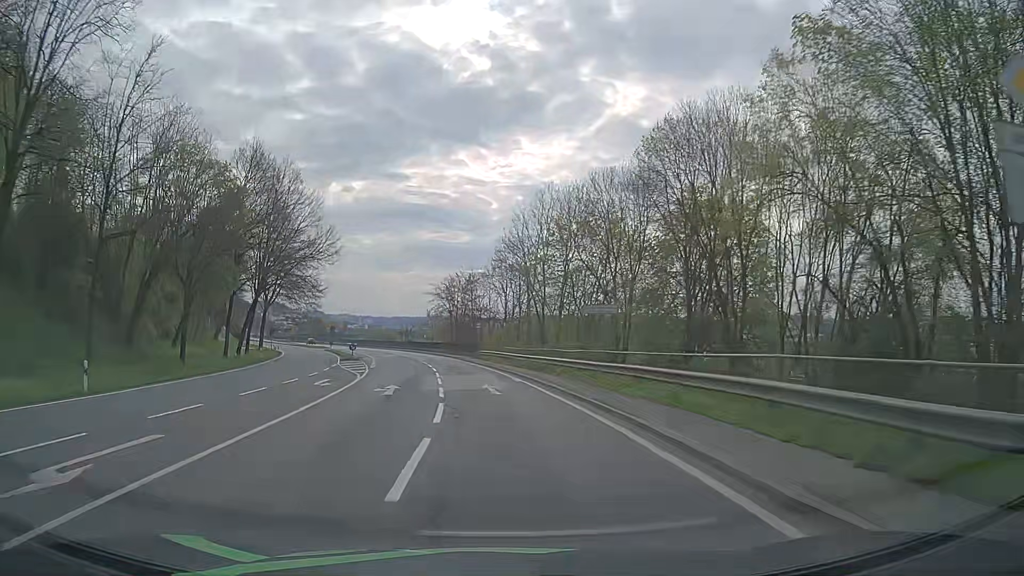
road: primary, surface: asphalt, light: Day
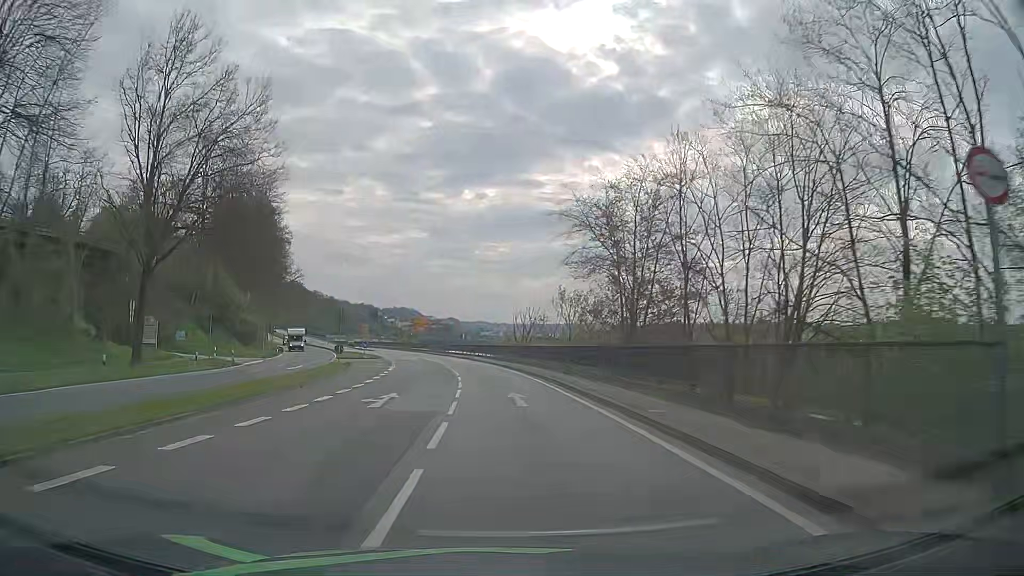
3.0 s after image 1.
(-5.8, +53.3) m; -11°
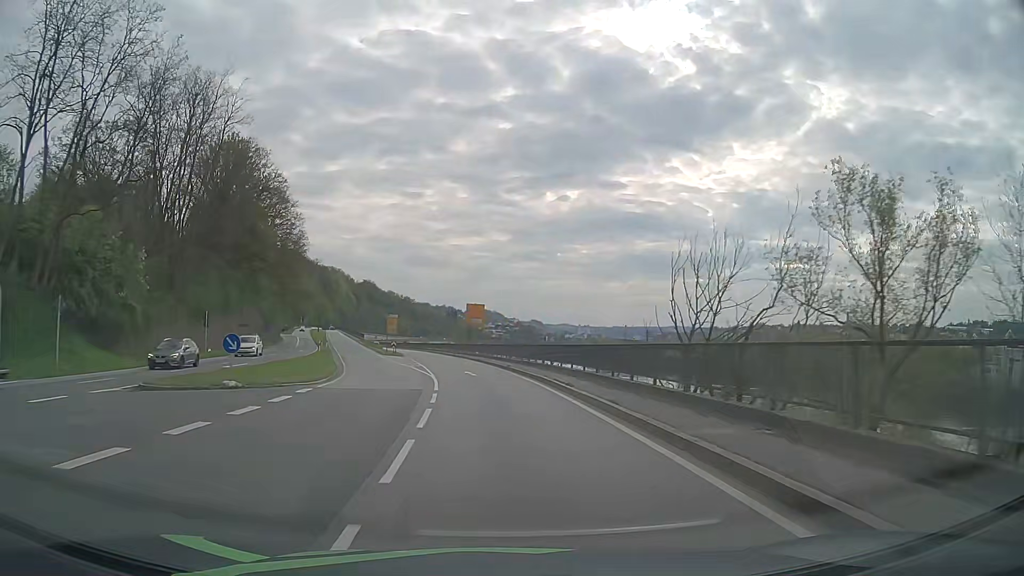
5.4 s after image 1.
(-2.6, +42.8) m; -7°
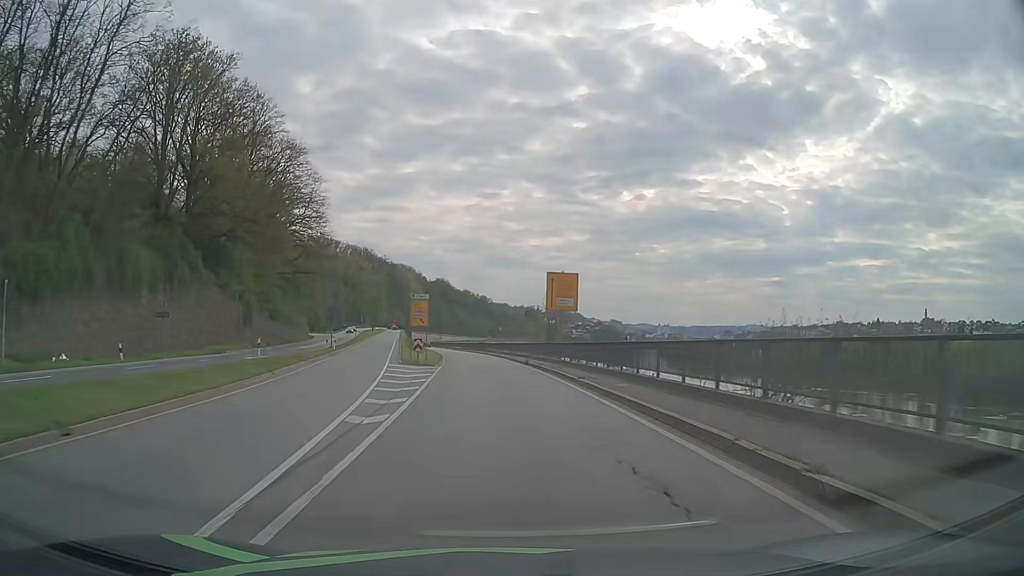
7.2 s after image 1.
(-1.9, +32.2) m; -7°
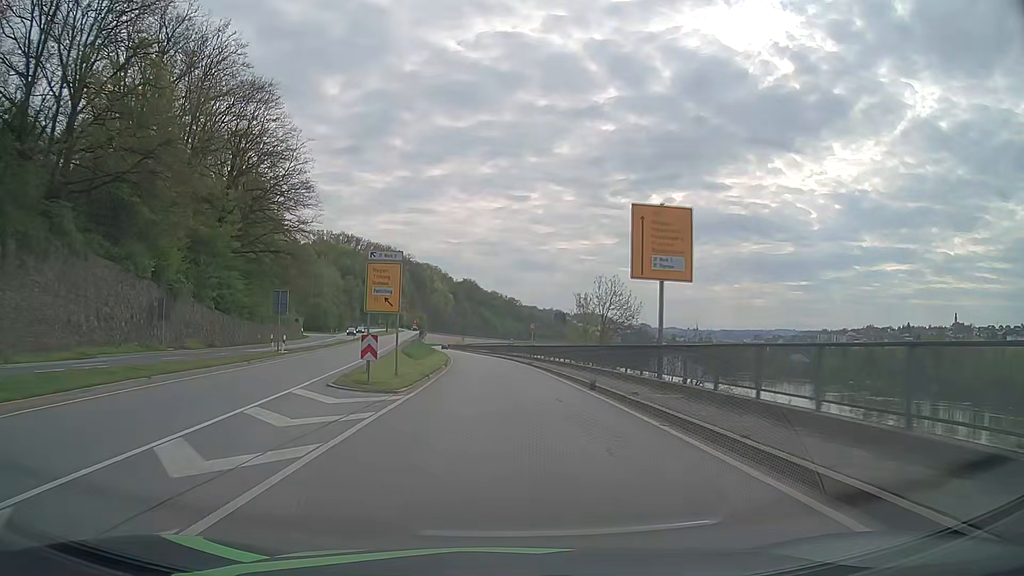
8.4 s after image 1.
(-0.4, +21.6) m; -2°
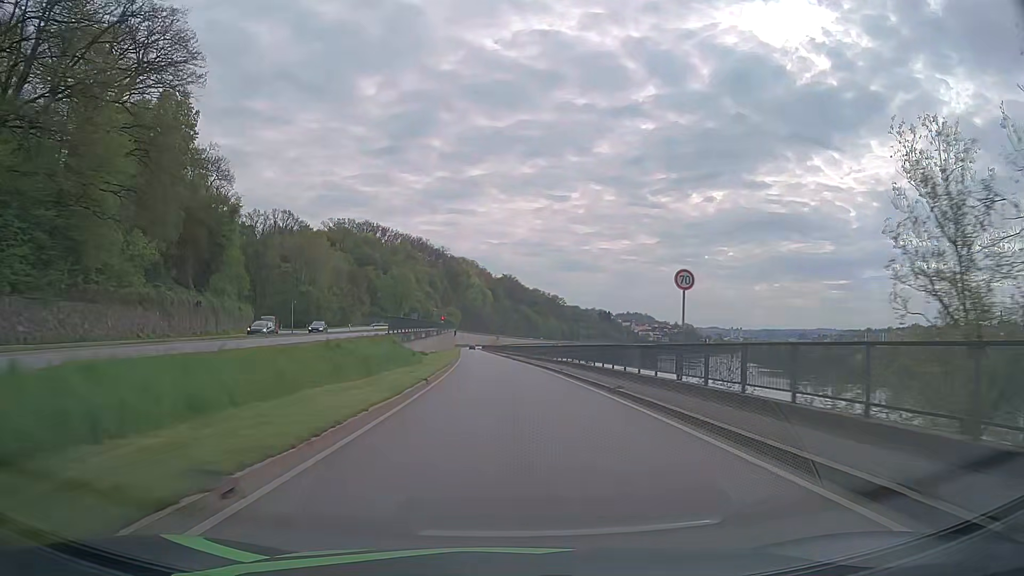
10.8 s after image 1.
(-1.3, +43.2) m; -4°
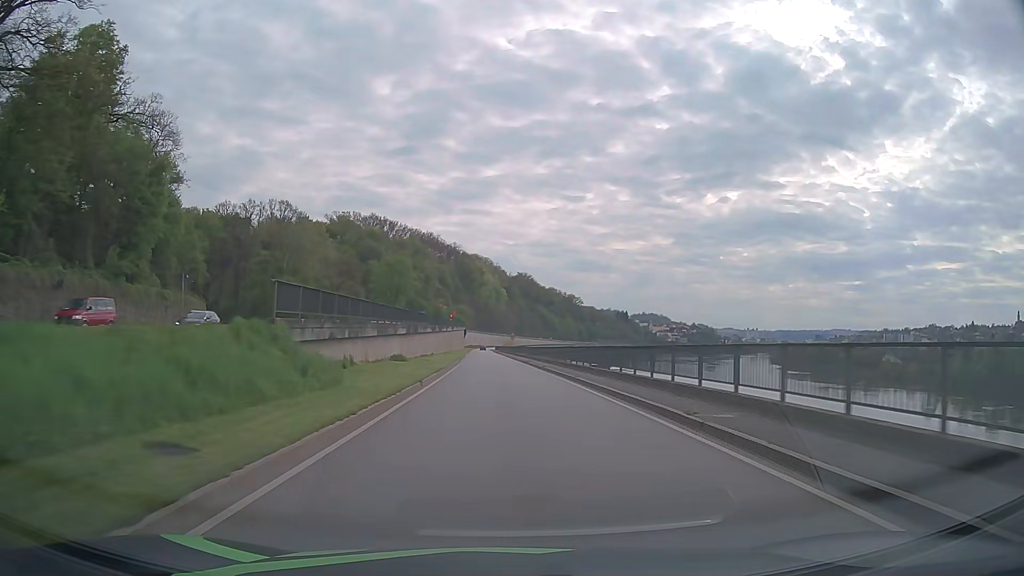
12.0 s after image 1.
(-0.2, +21.6) m; -1°
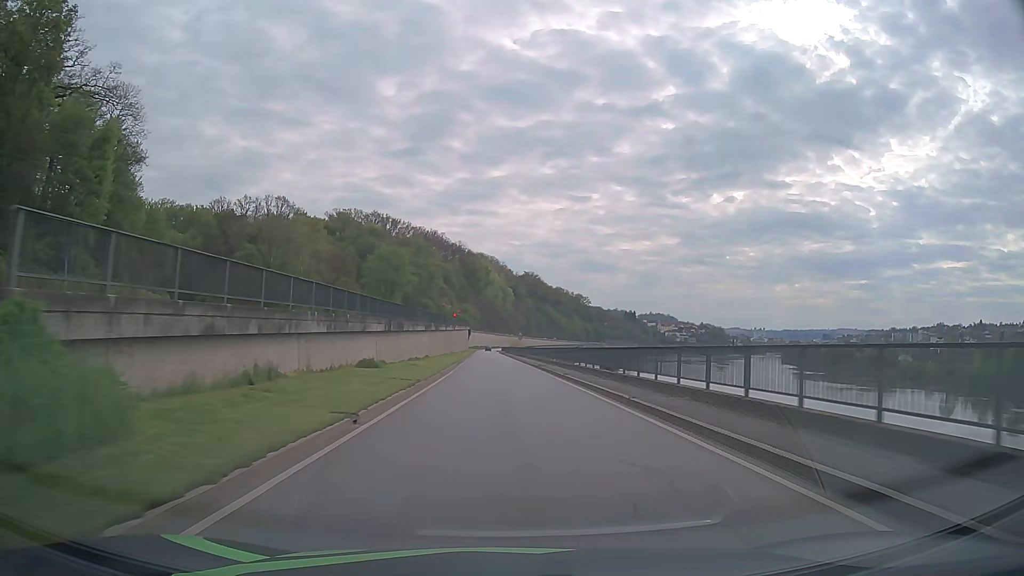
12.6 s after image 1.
(0.0, +10.8) m; -1°
(0, +10) (0, +20) (0, +30) (-1, +40) (-1, +50) (-1, +60) (-1, +70) (-2, +80) (-2, +90) (-3, +100) m
